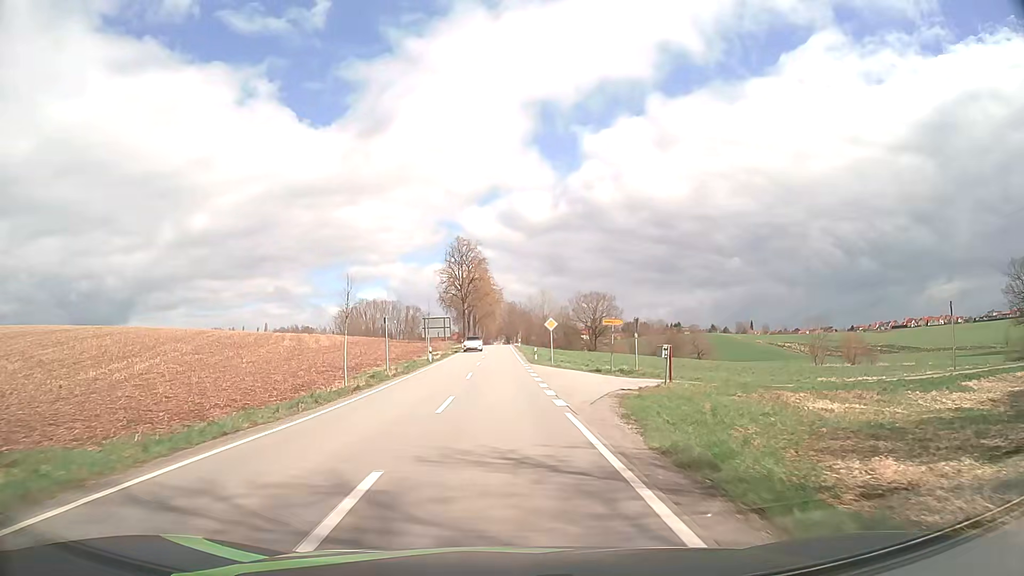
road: tertiary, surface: asphalt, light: Day
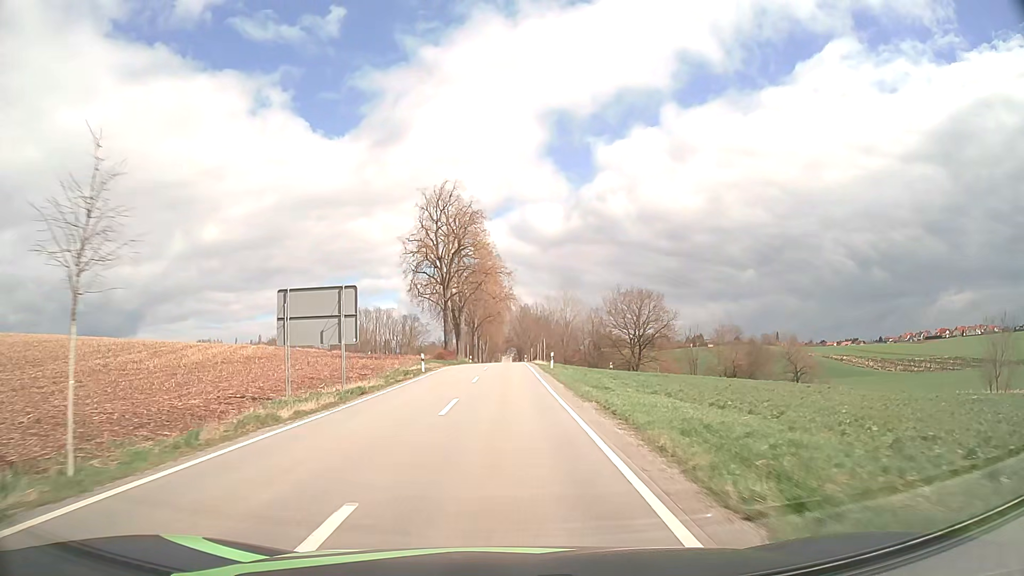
(-0.6, +48.3) m; -1°
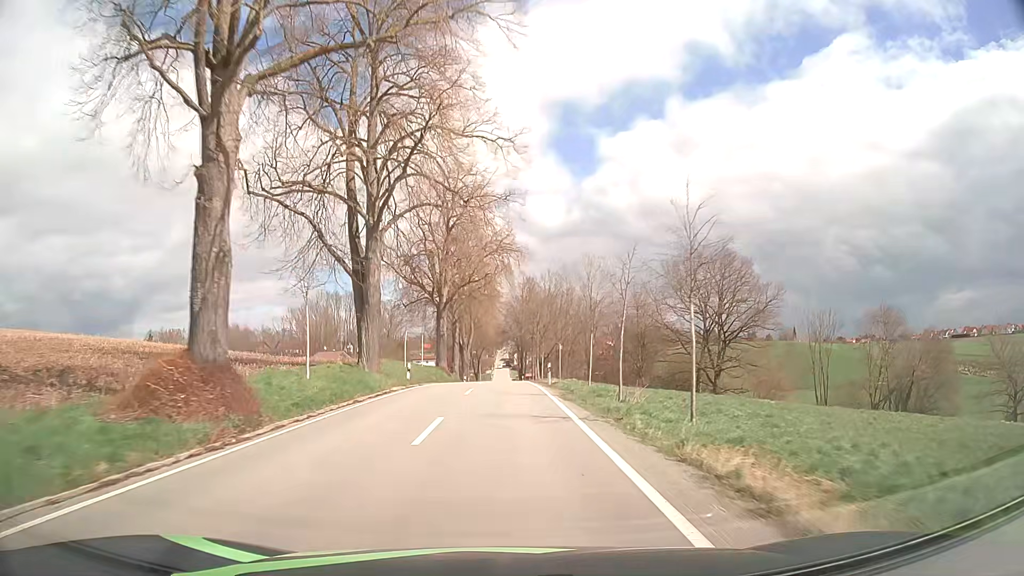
(0.0, +52.0) m; 0°
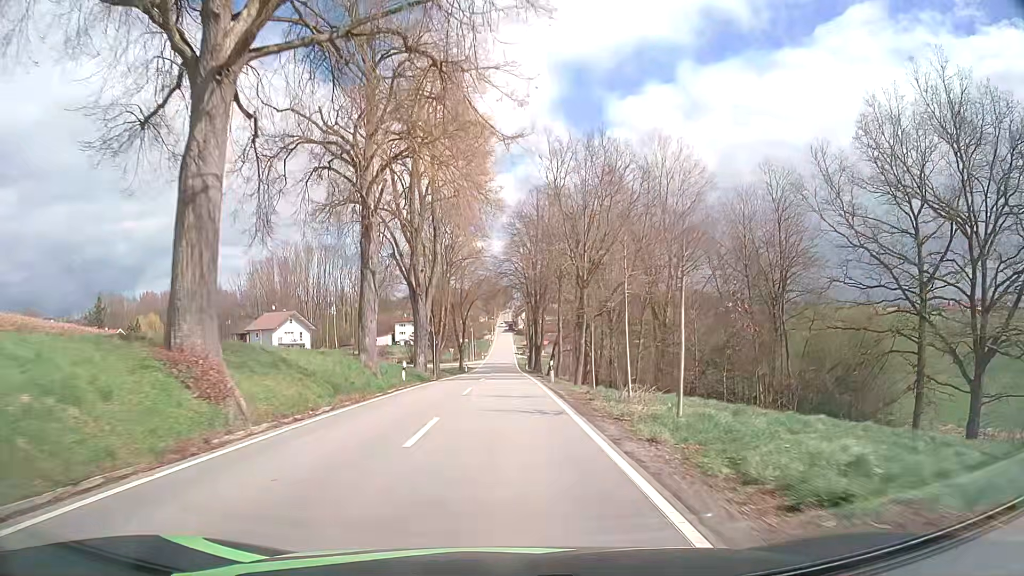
(0.0, +48.0) m; 0°
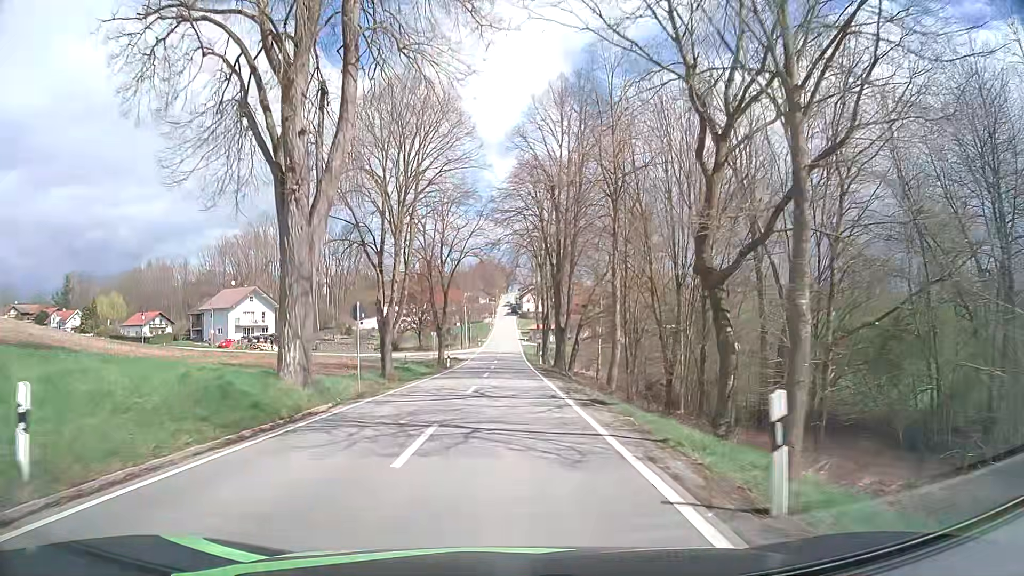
(0.0, +25.8) m; 0°
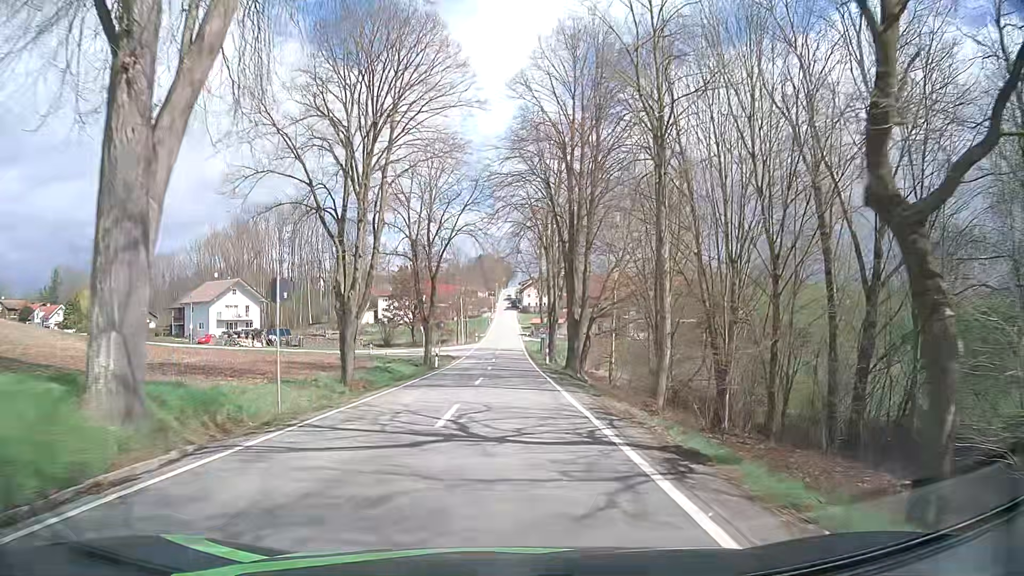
(0.0, +8.3) m; 0°
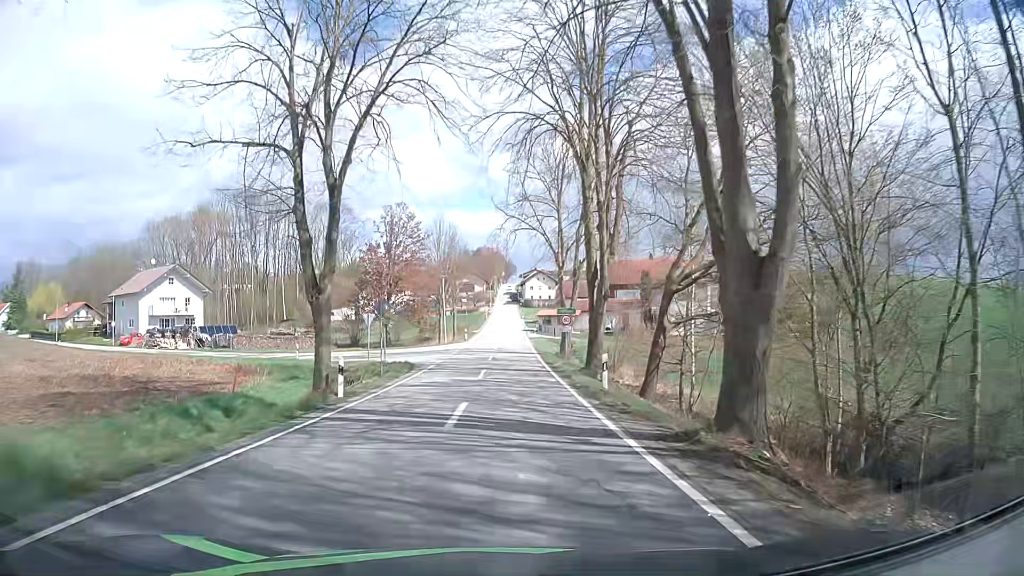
(+0.1, +24.1) m; 0°
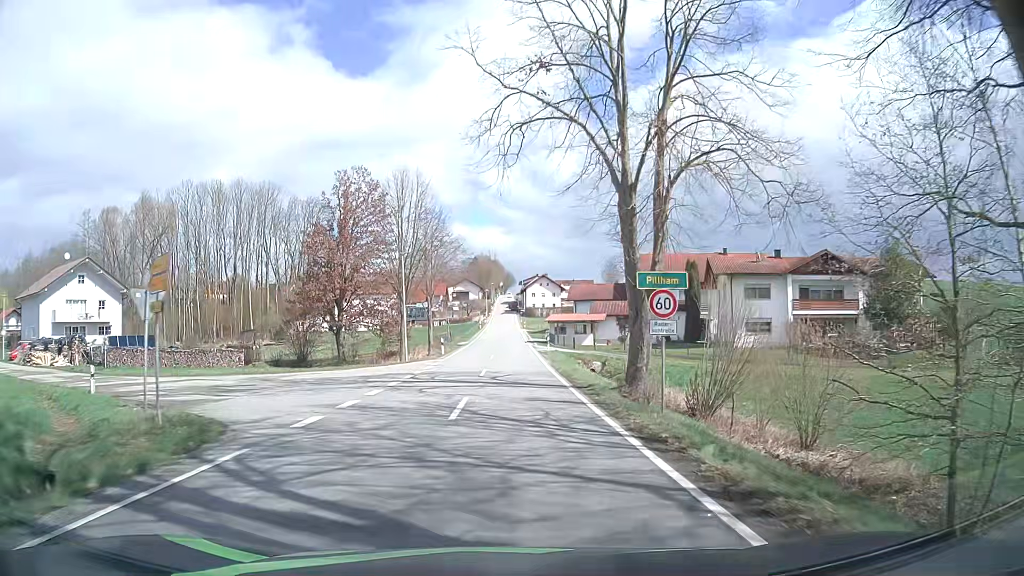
(-0.1, +23.1) m; 0°
(0, +10) (0, +20) (0, +30) (0, +40) (0, +50) (+1, +60) (+1, +70) (+1, +80) (+1, +90) (+1, +100) m
